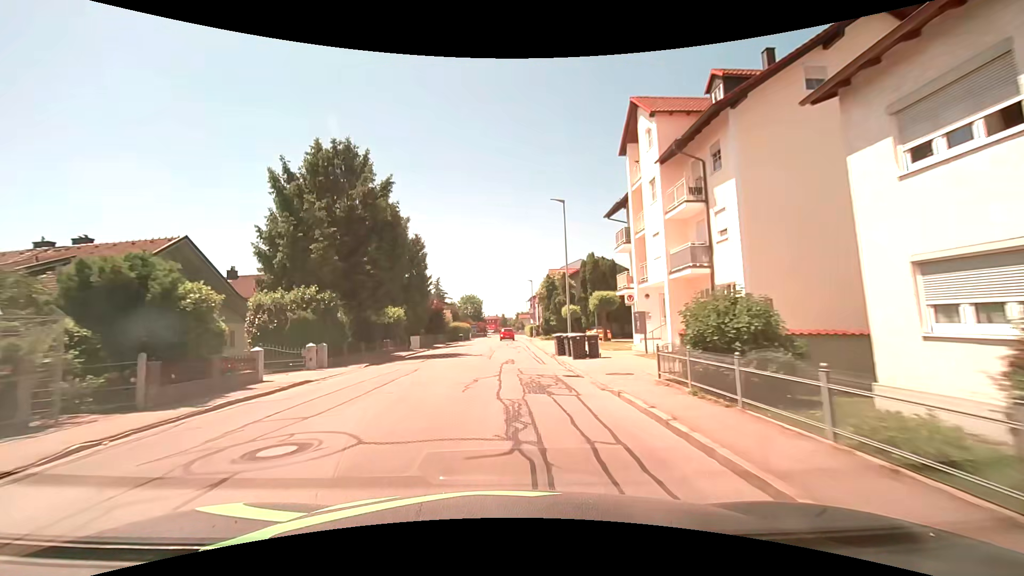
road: unclassified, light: Day
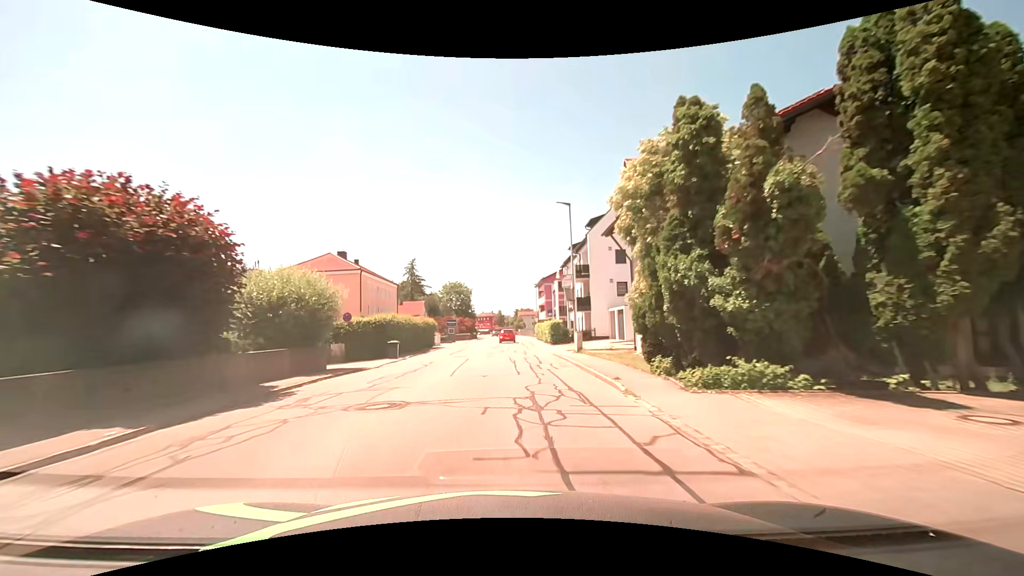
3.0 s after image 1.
(+0.1, +43.8) m; +1°
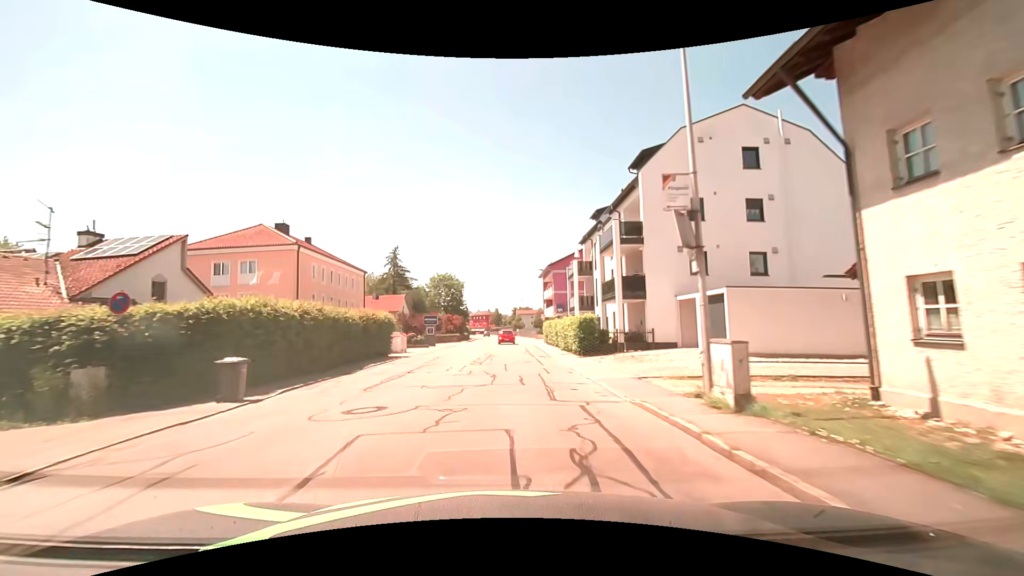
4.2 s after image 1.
(0.0, +17.9) m; +1°
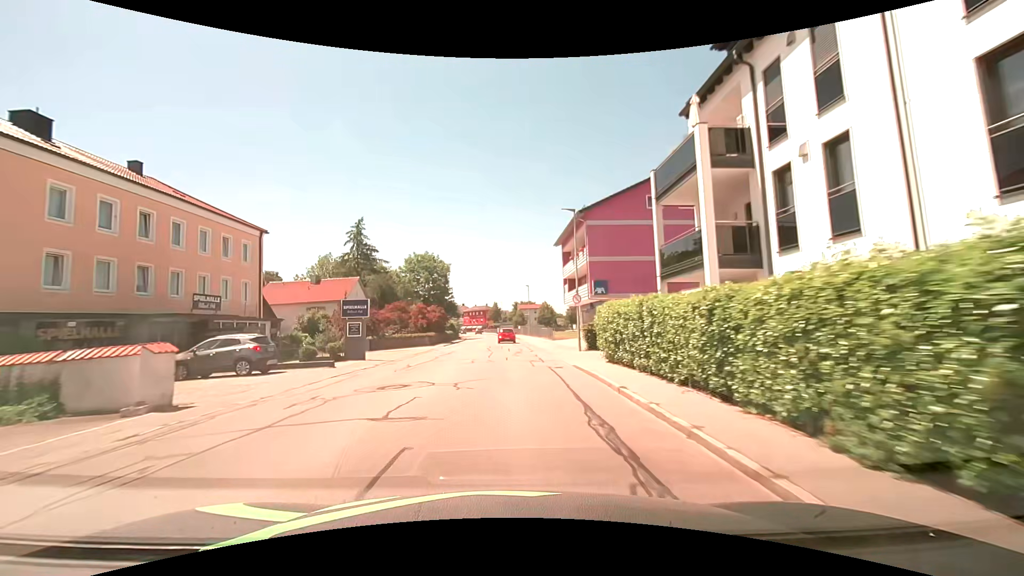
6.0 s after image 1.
(-0.1, +27.1) m; 0°
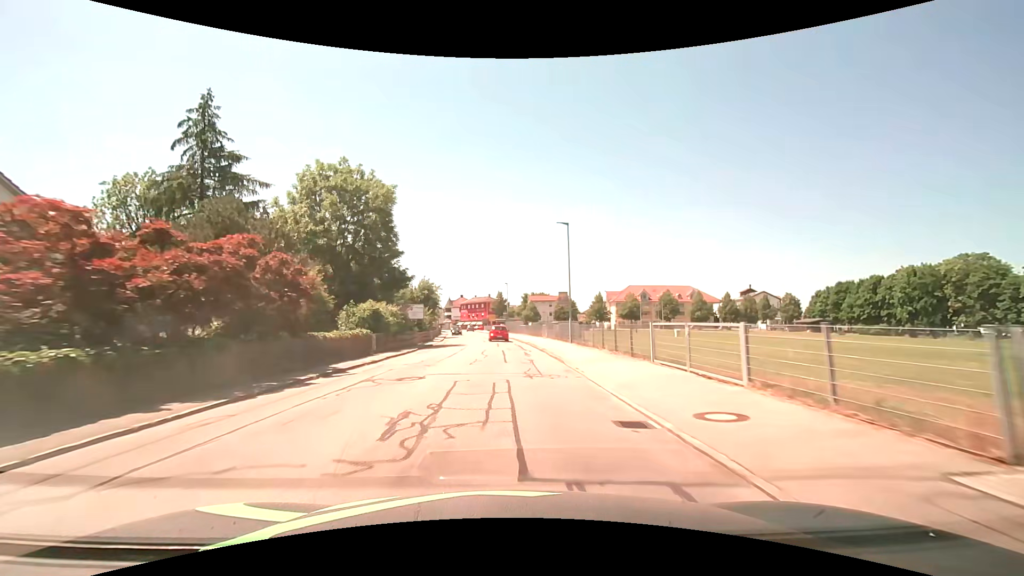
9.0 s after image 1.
(-0.2, +45.5) m; -1°
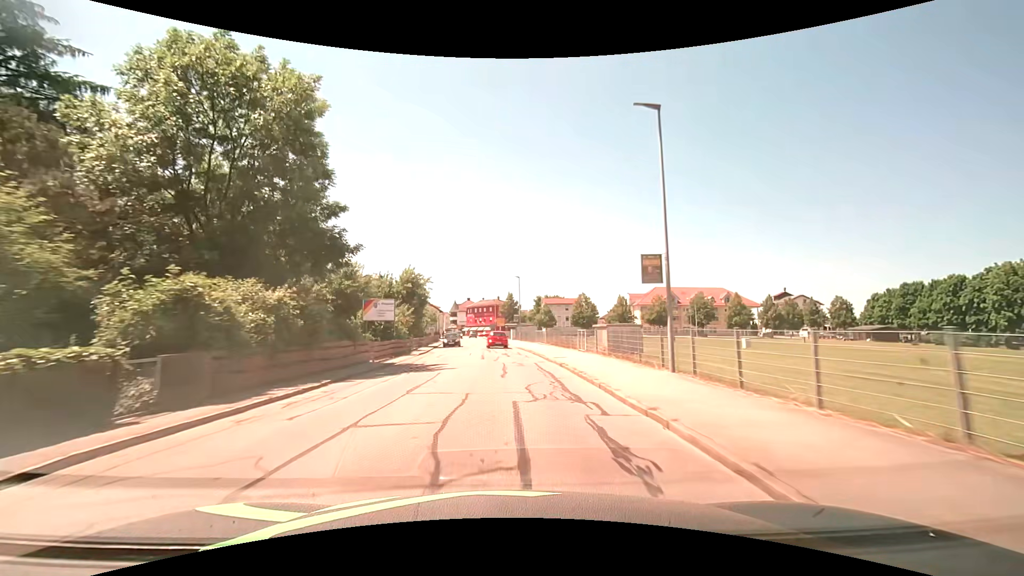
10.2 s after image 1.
(0.0, +18.3) m; 0°
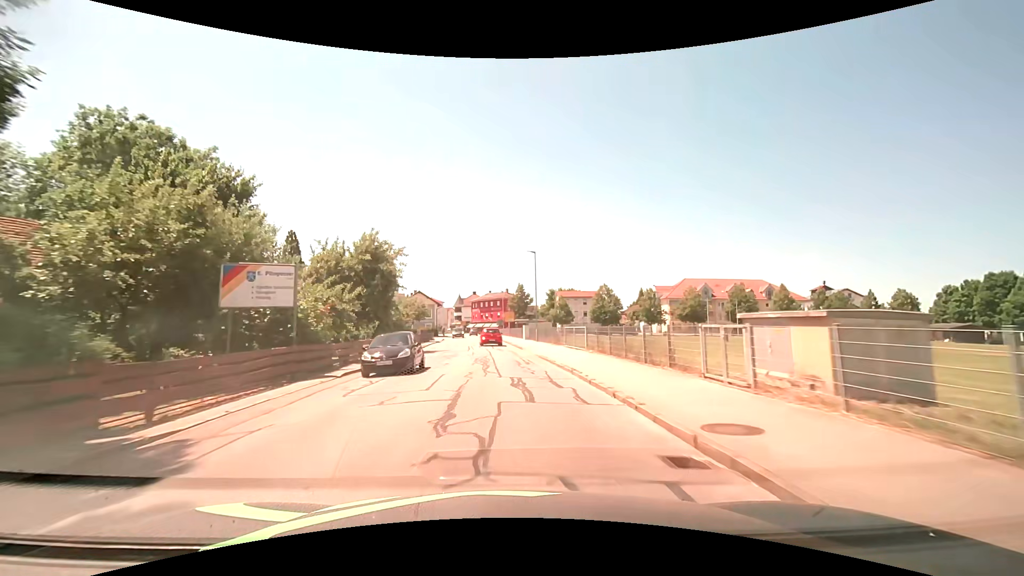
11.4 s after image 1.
(-0.2, +18.2) m; -1°
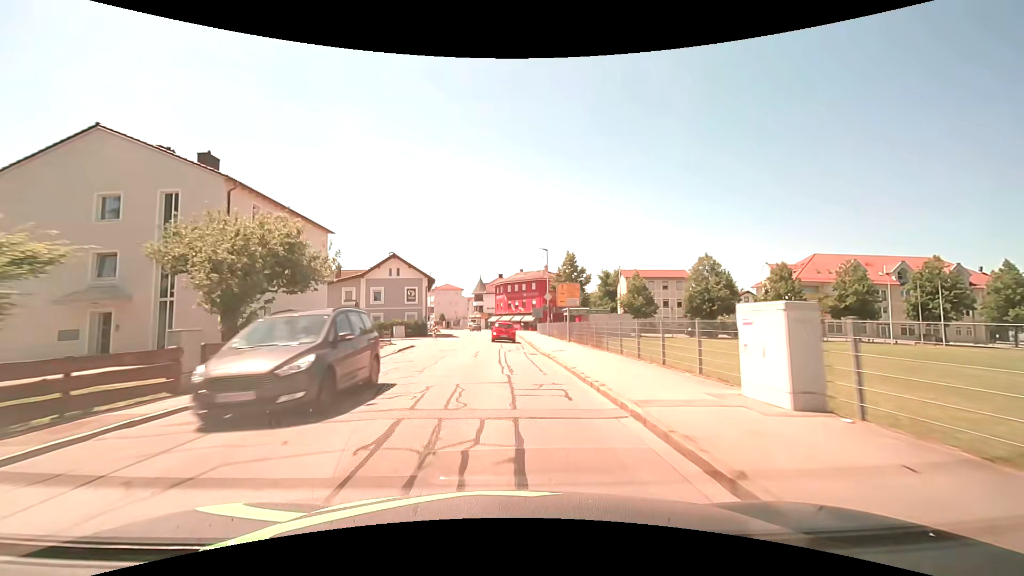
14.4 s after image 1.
(-1.6, +44.3) m; -4°
(0, +10) (0, +20) (0, +30) (0, +40) (0, +50) (-1, +60) (-1, +70) (-2, +80) (-4, +90) (-6, +100) m
